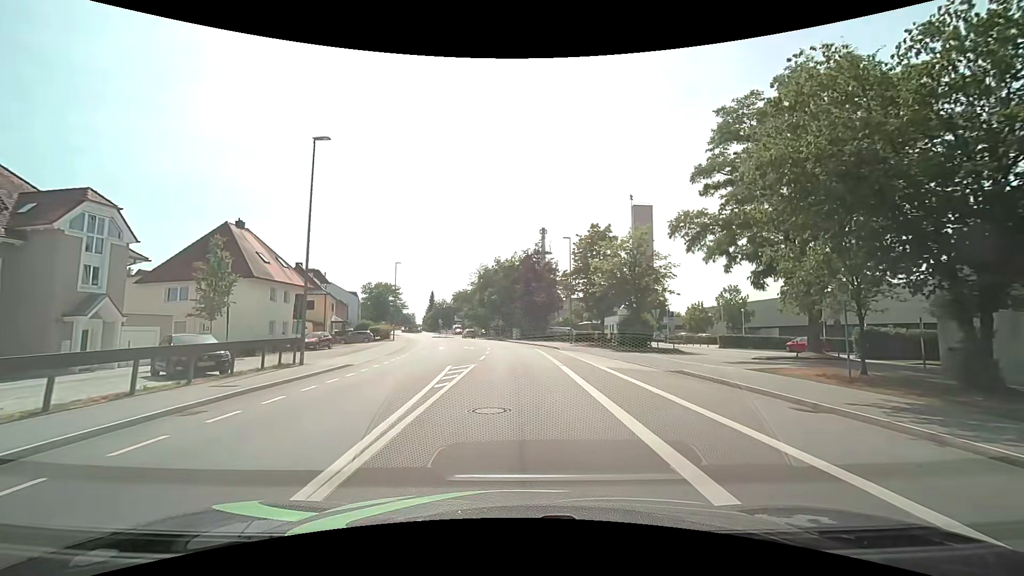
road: tertiary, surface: asphalt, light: Day
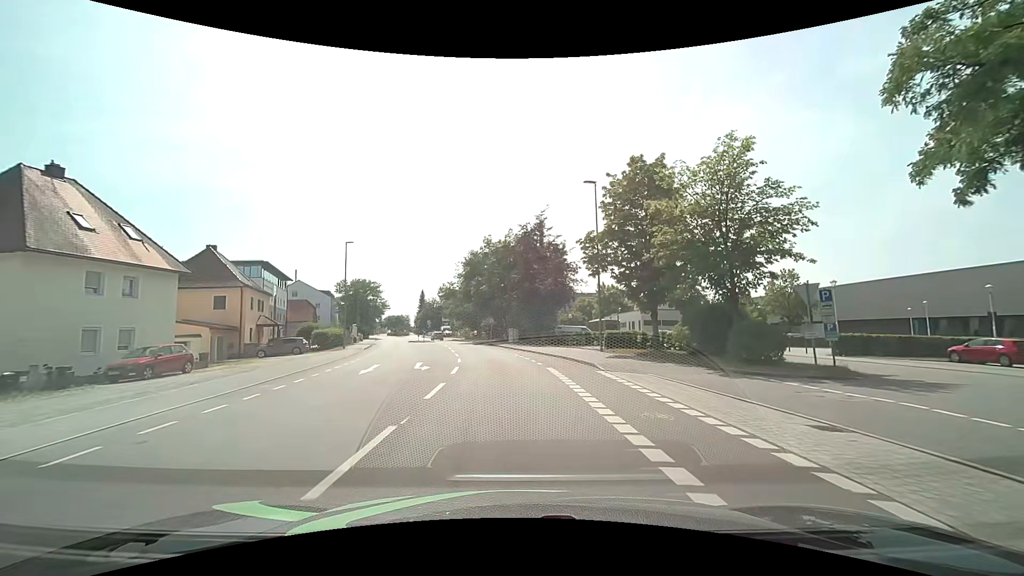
(+0.2, +18.0) m; +1°
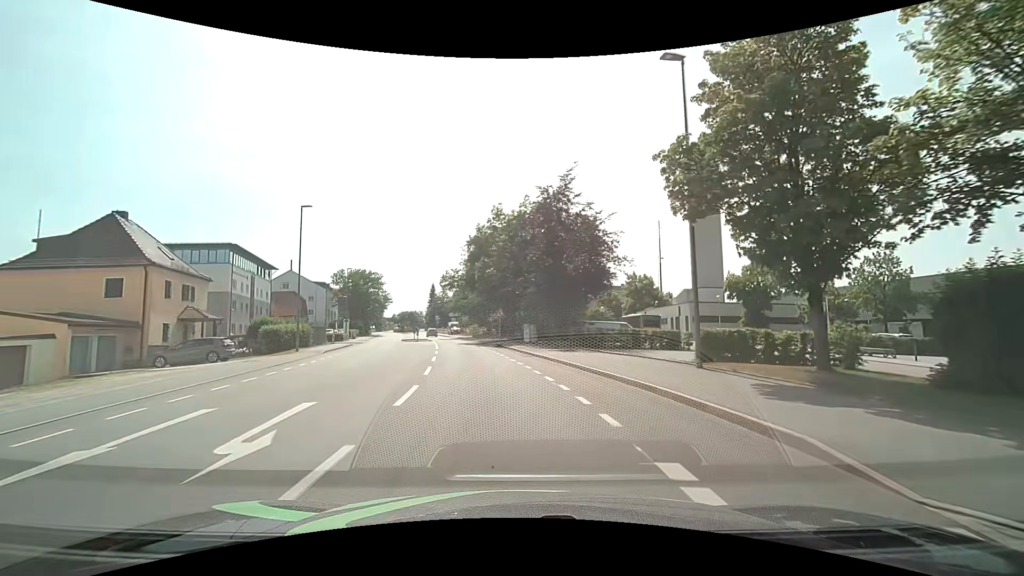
(-0.2, +13.5) m; -2°
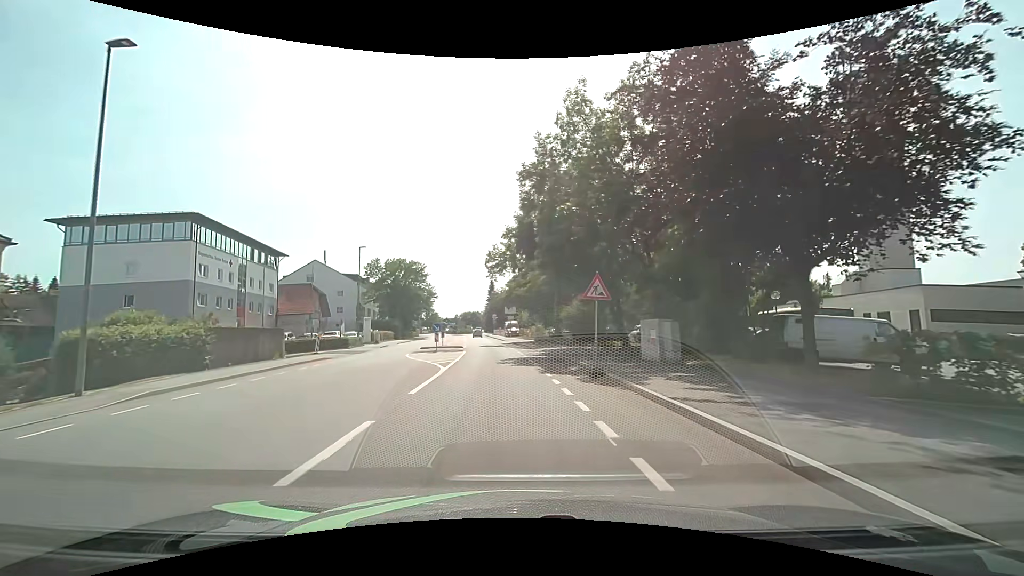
(-1.5, +22.5) m; -7°
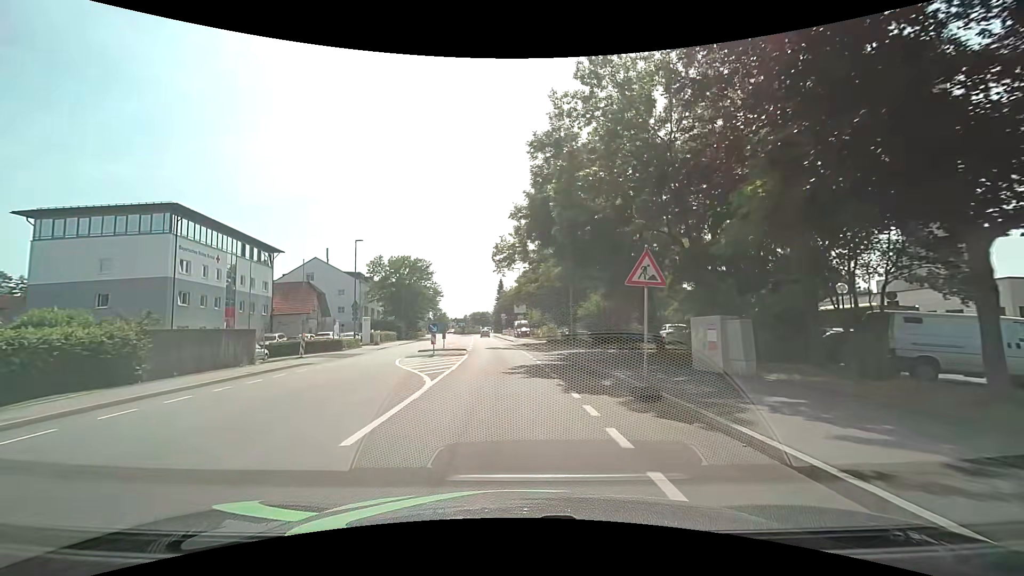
(0.0, +4.5) m; -1°
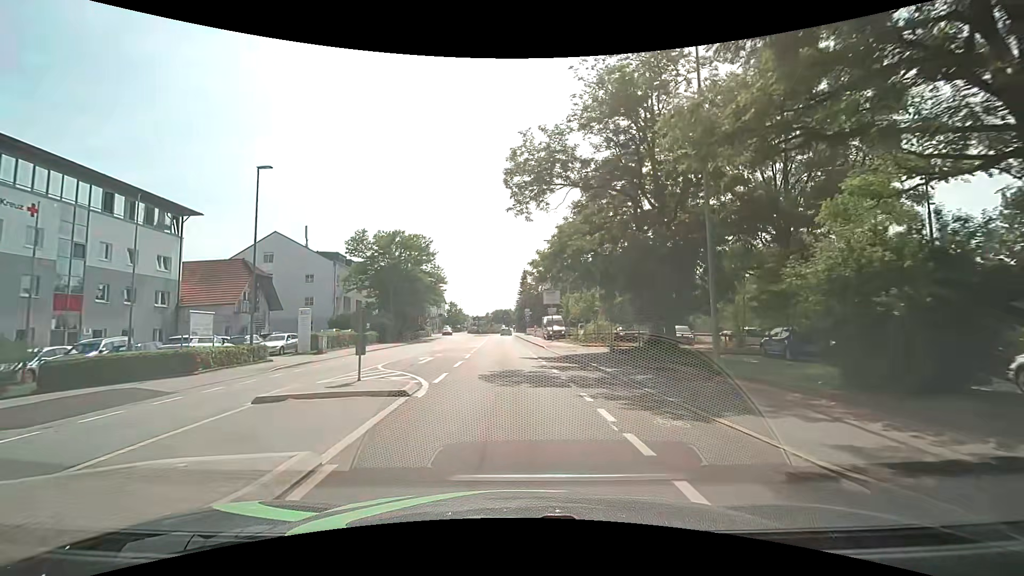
(-0.6, +22.4) m; -3°
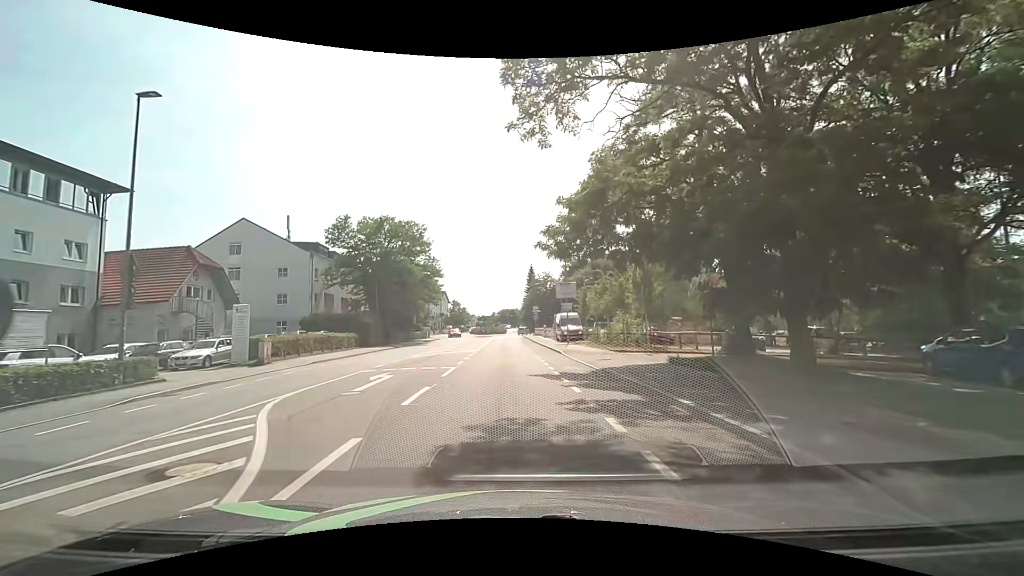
(0.0, +8.9) m; -1°
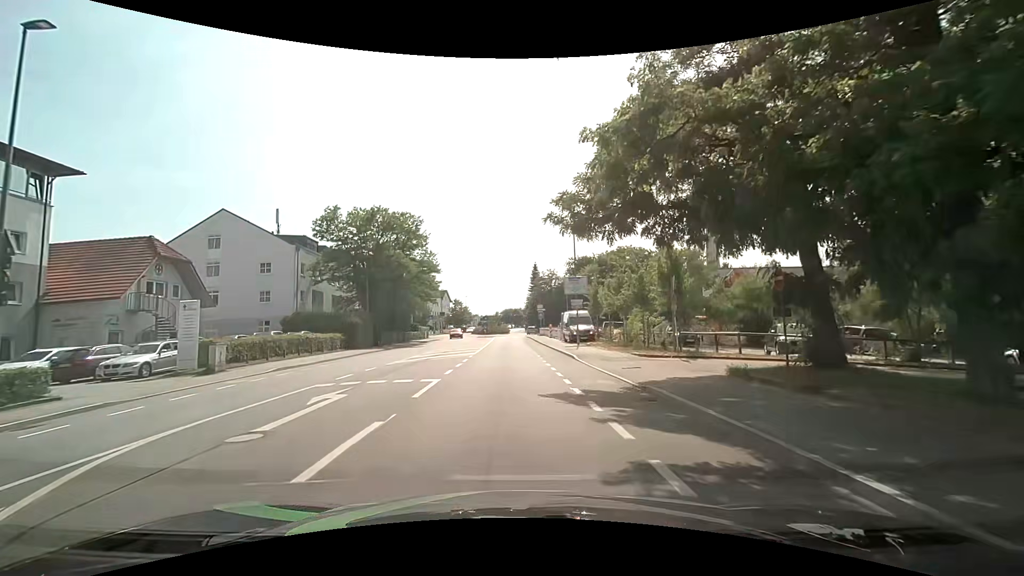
(0.0, +4.5) m; -1°
